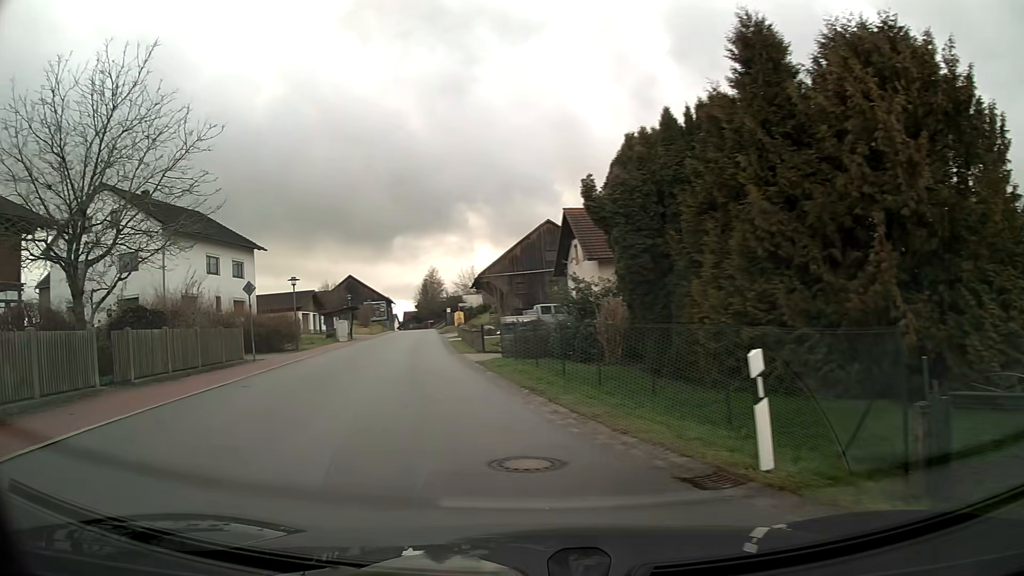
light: Day
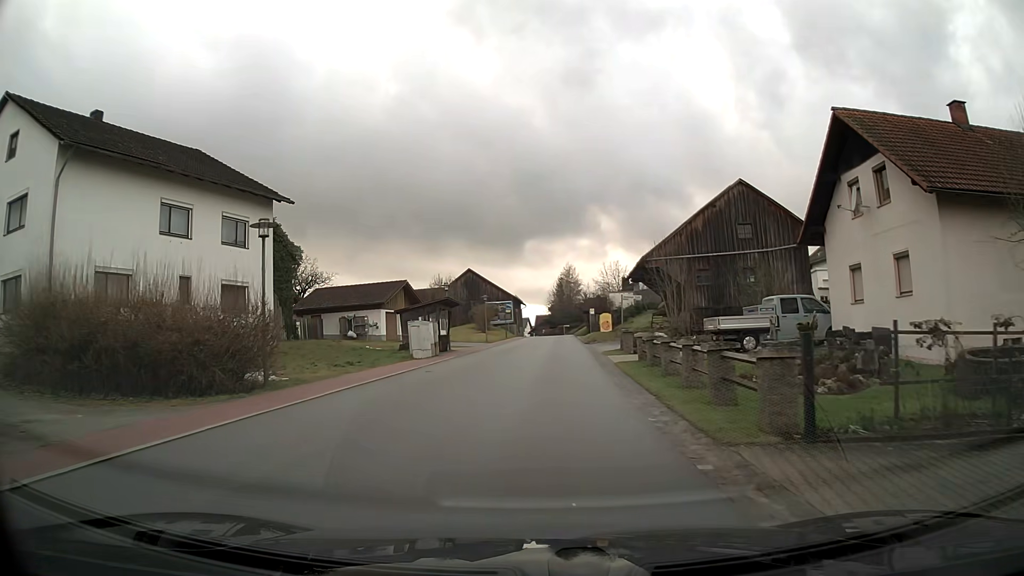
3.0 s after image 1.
(-2.7, +21.3) m; -9°
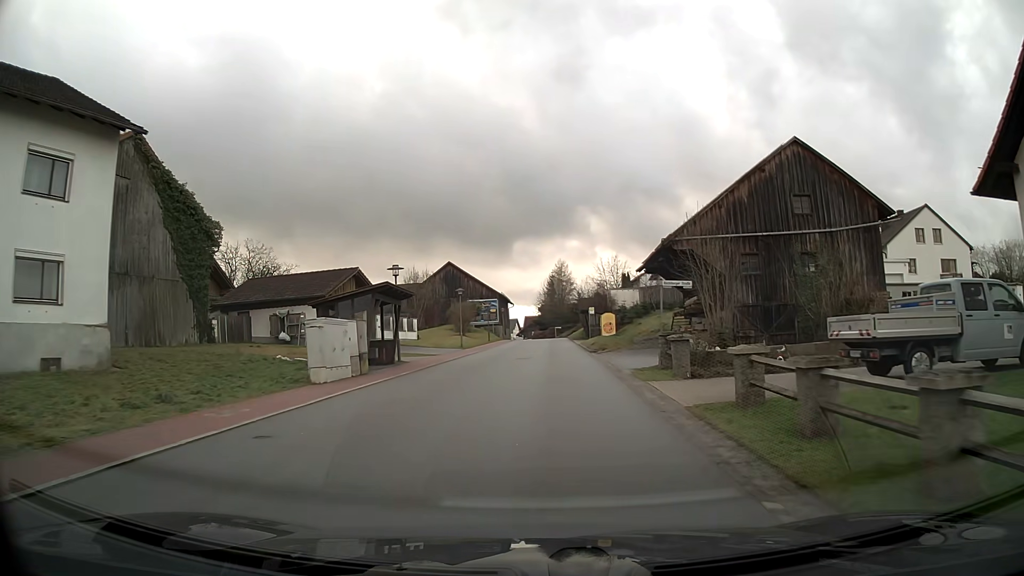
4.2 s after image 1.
(+0.1, +12.1) m; +1°
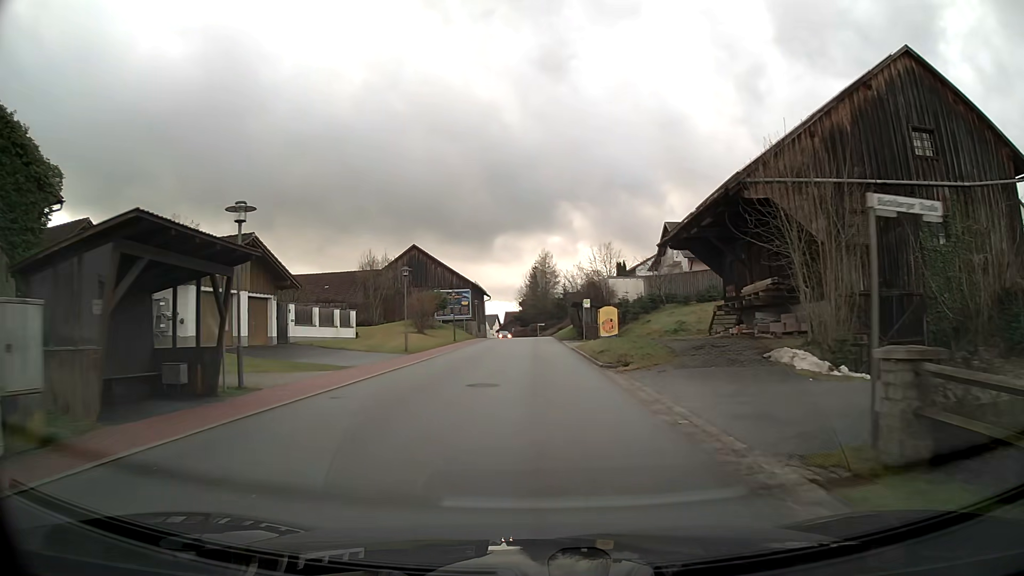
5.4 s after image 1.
(+0.2, +13.7) m; +1°
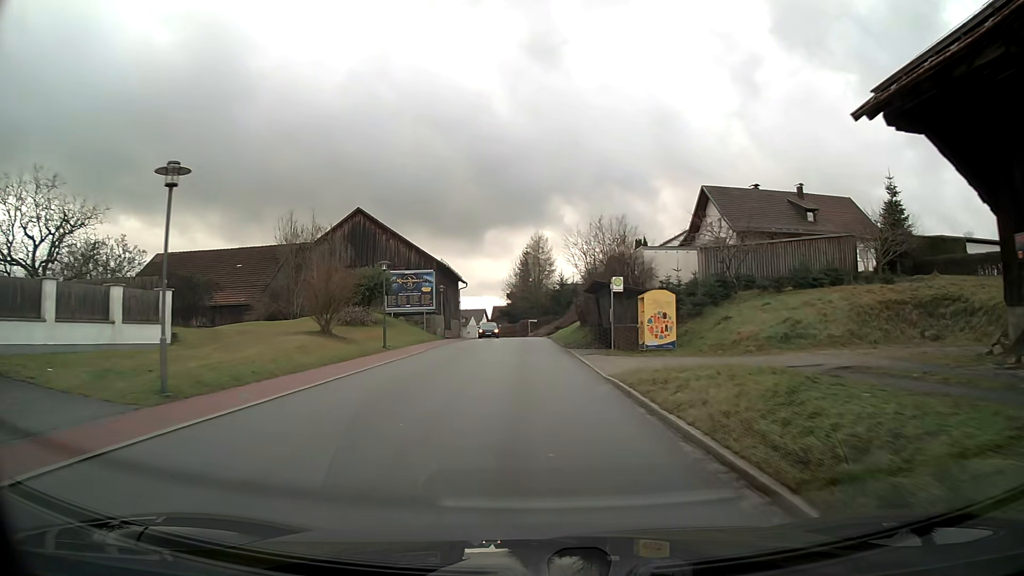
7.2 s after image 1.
(+0.2, +20.7) m; +1°
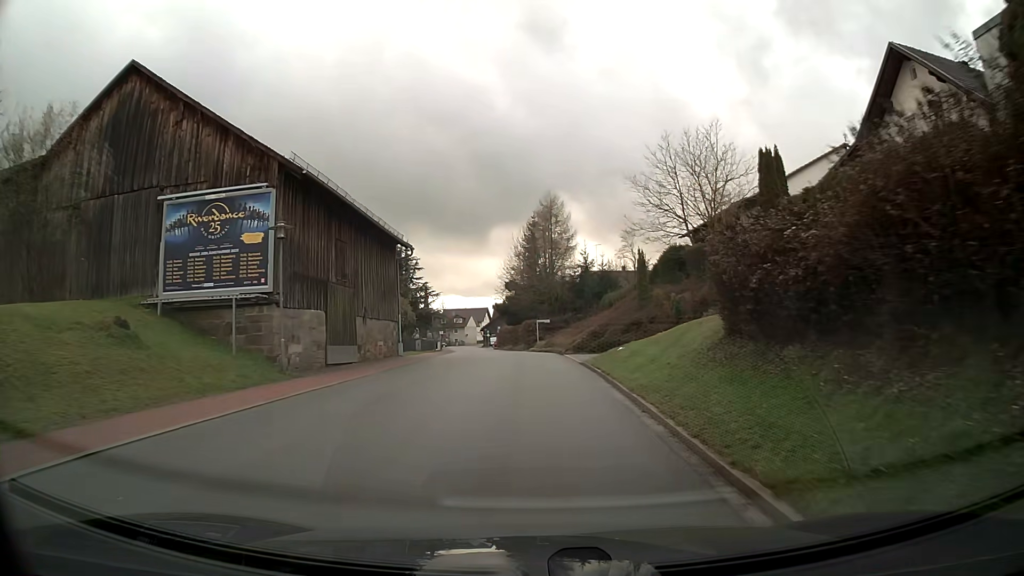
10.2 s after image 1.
(-0.2, +33.1) m; -1°
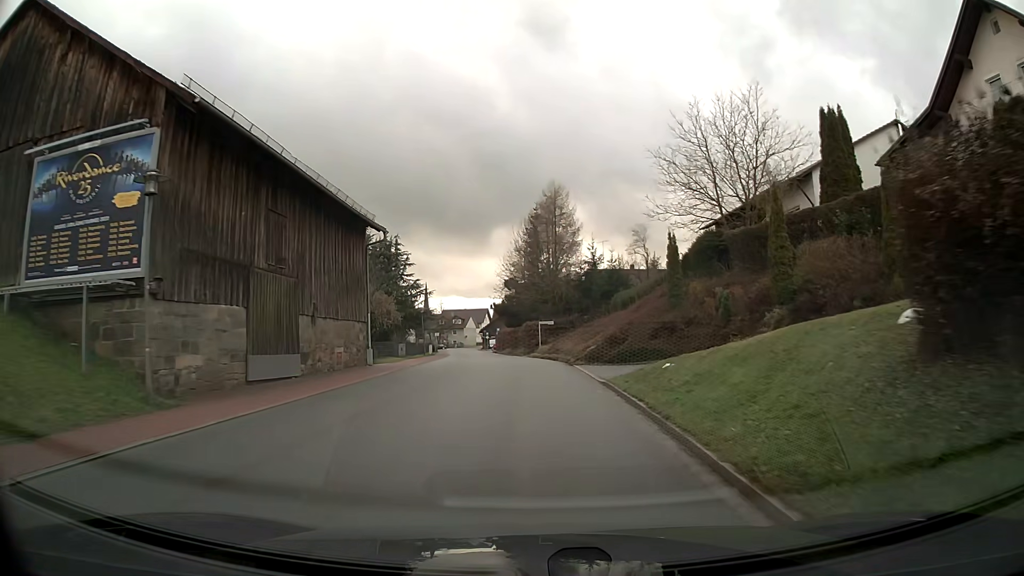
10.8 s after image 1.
(0.0, +6.6) m; 0°
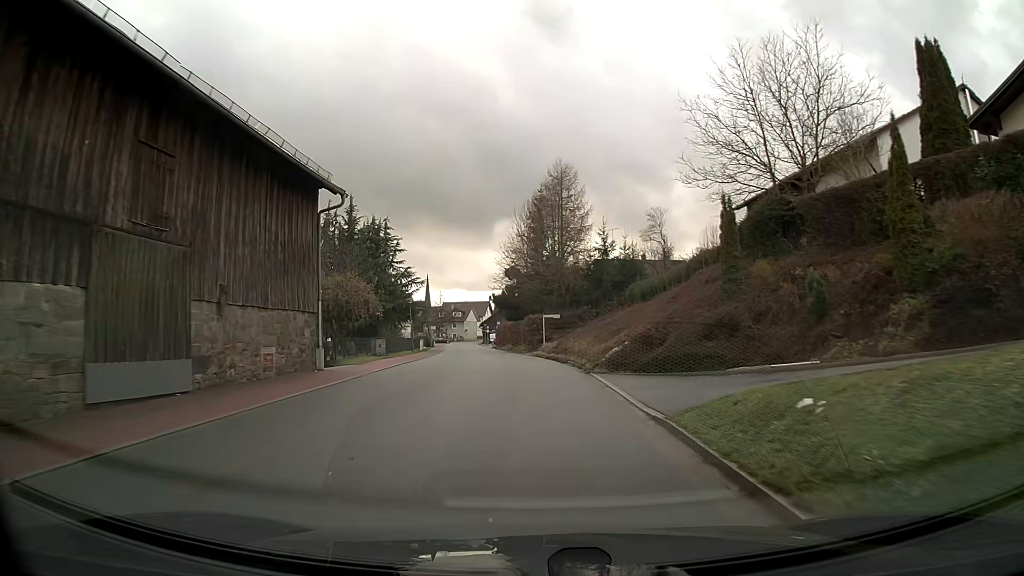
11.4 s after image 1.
(0.0, +6.6) m; 0°
